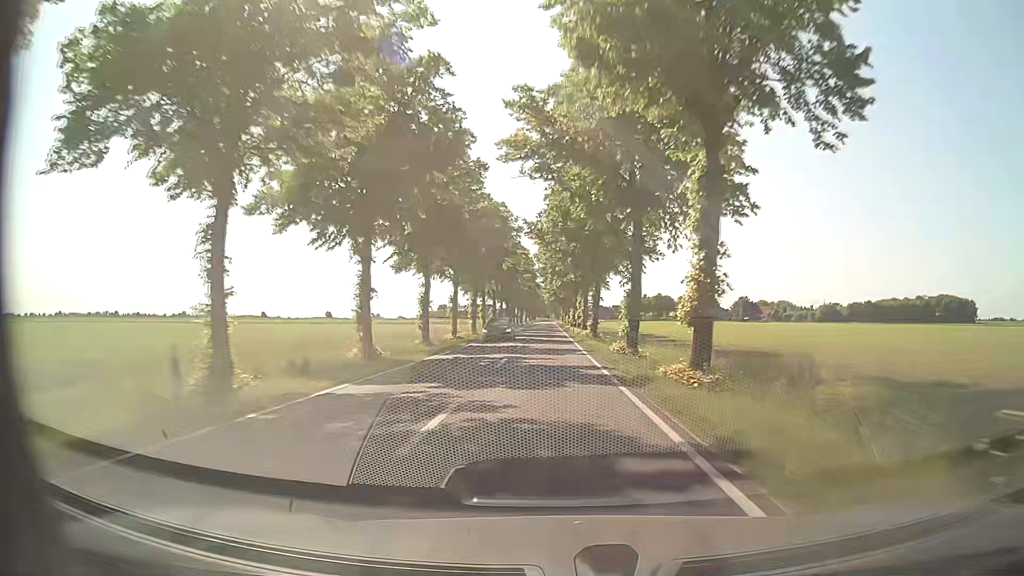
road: secondary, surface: asphalt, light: Day
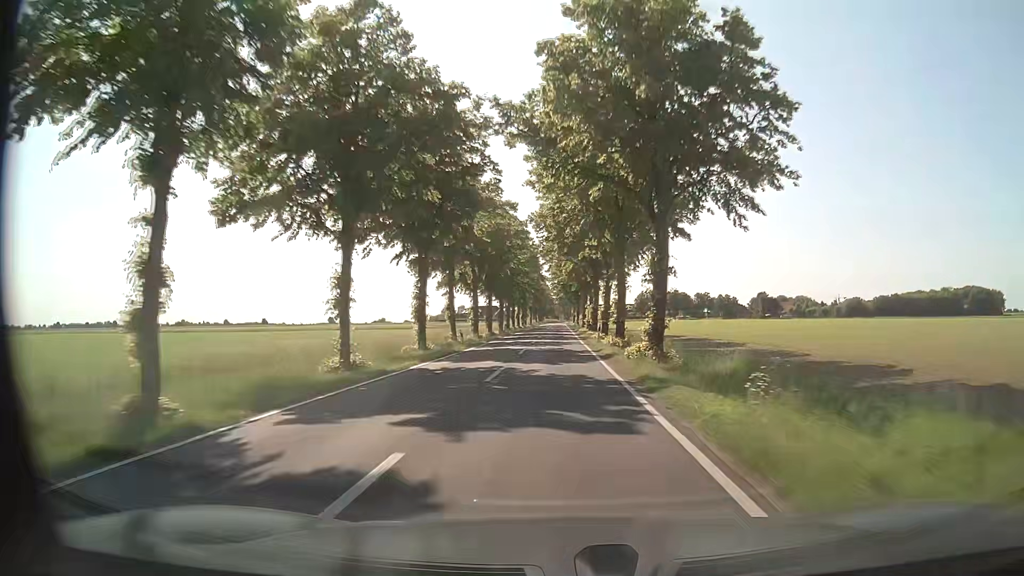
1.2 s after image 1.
(-0.4, +28.1) m; -1°
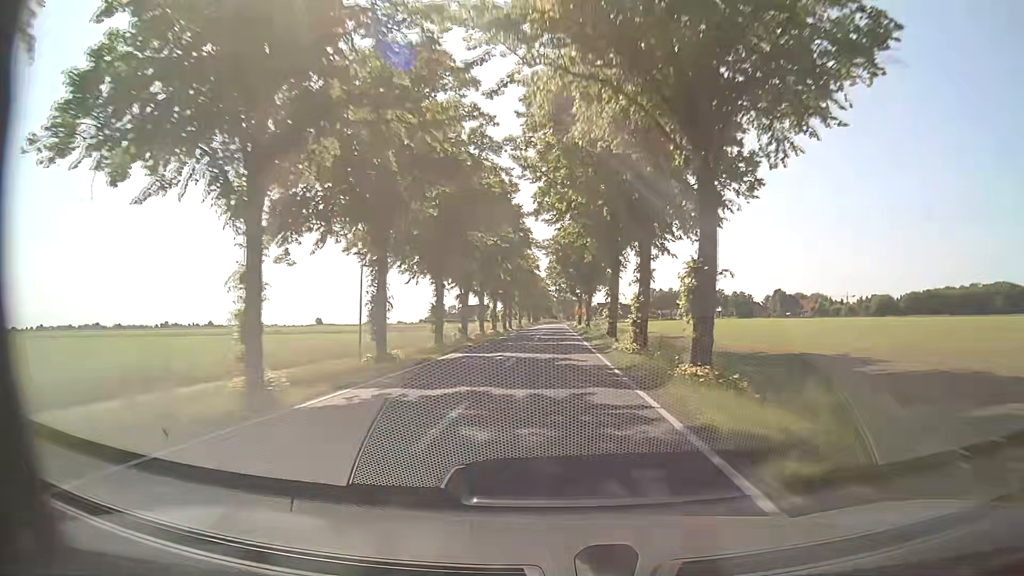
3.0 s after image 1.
(-0.3, +43.9) m; -1°
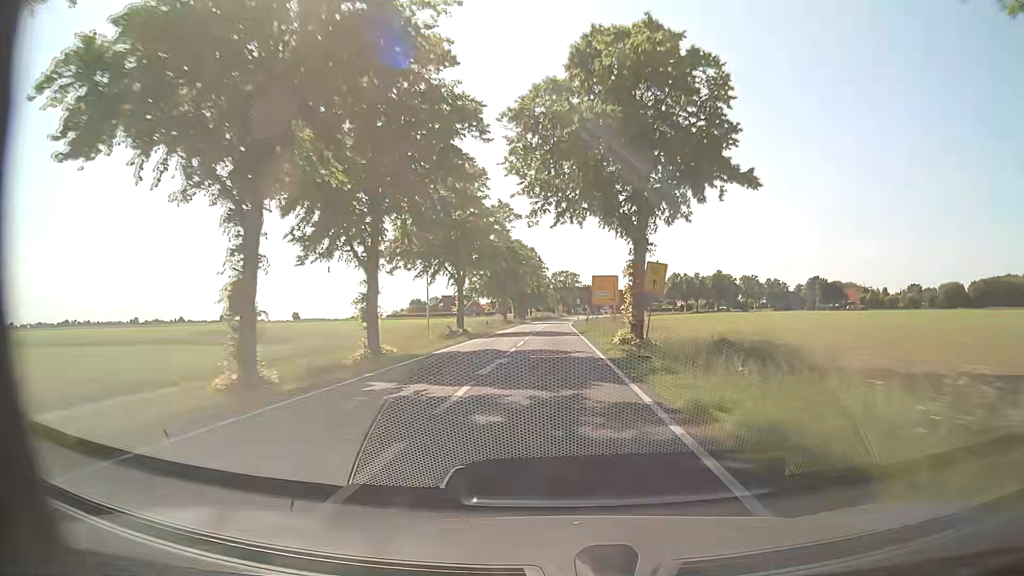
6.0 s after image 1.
(+0.8, +74.8) m; +1°
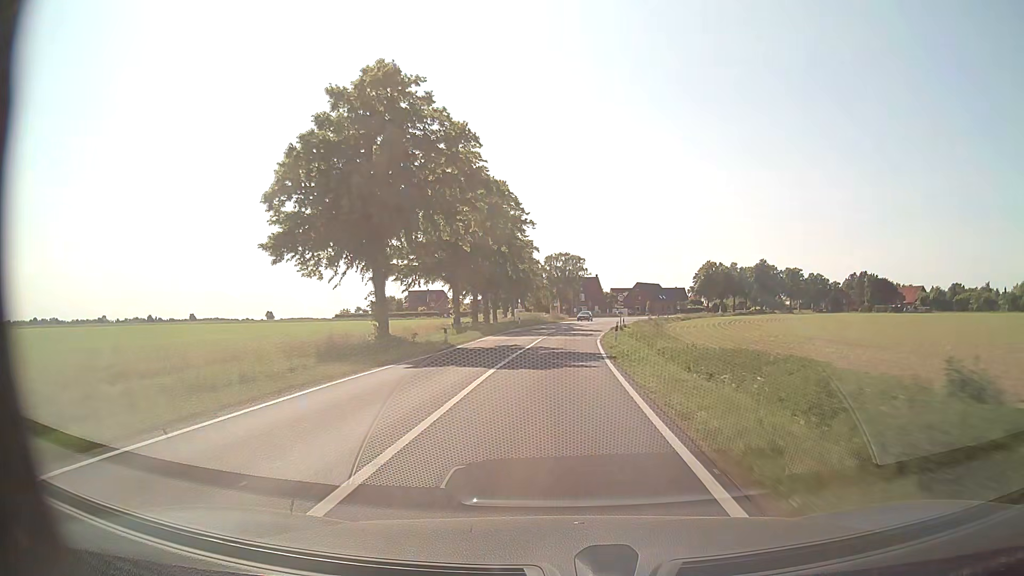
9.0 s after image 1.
(+0.2, +66.9) m; 0°
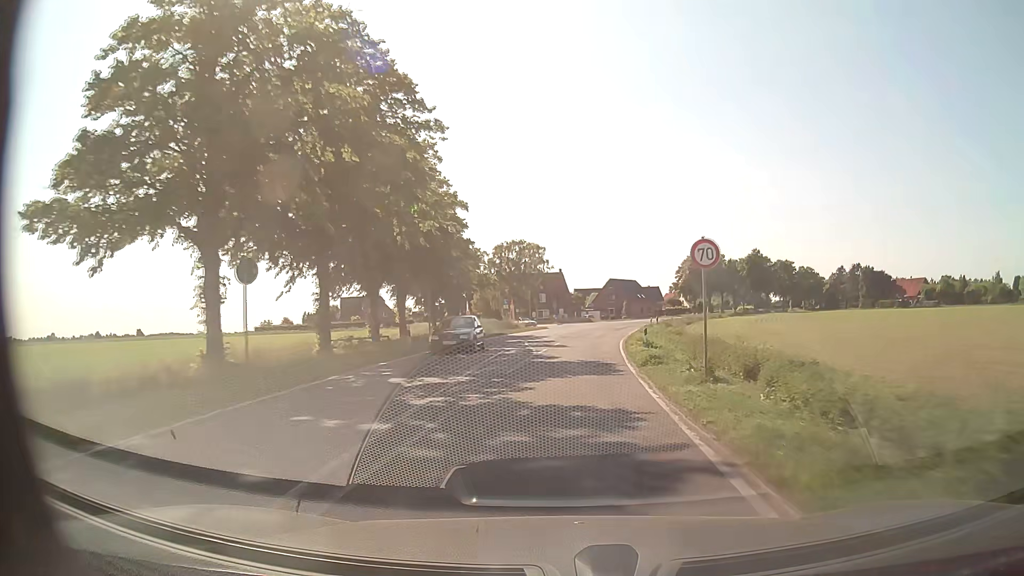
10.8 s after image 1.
(+0.8, +35.5) m; +4°
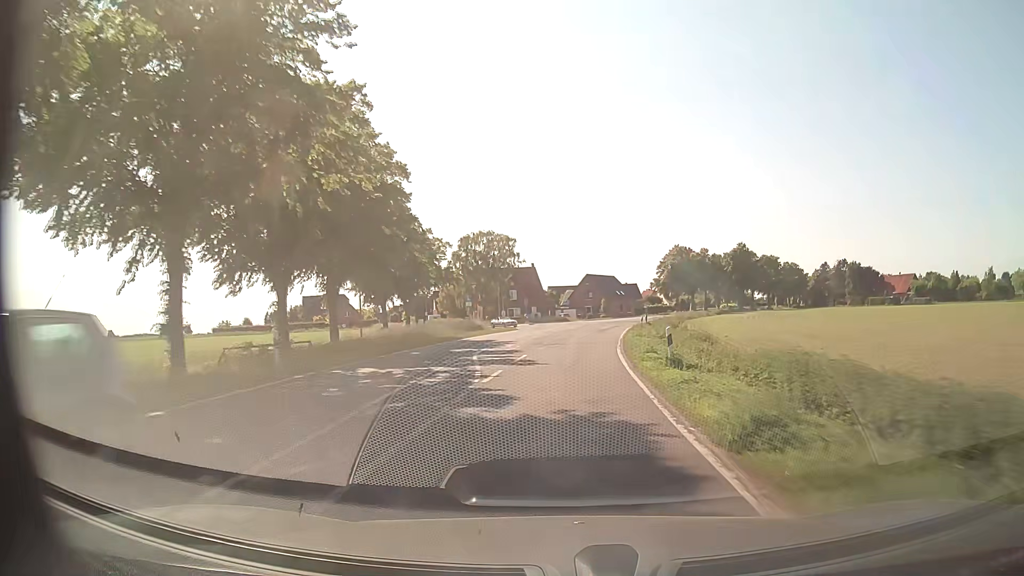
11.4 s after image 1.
(+0.2, +11.5) m; +2°
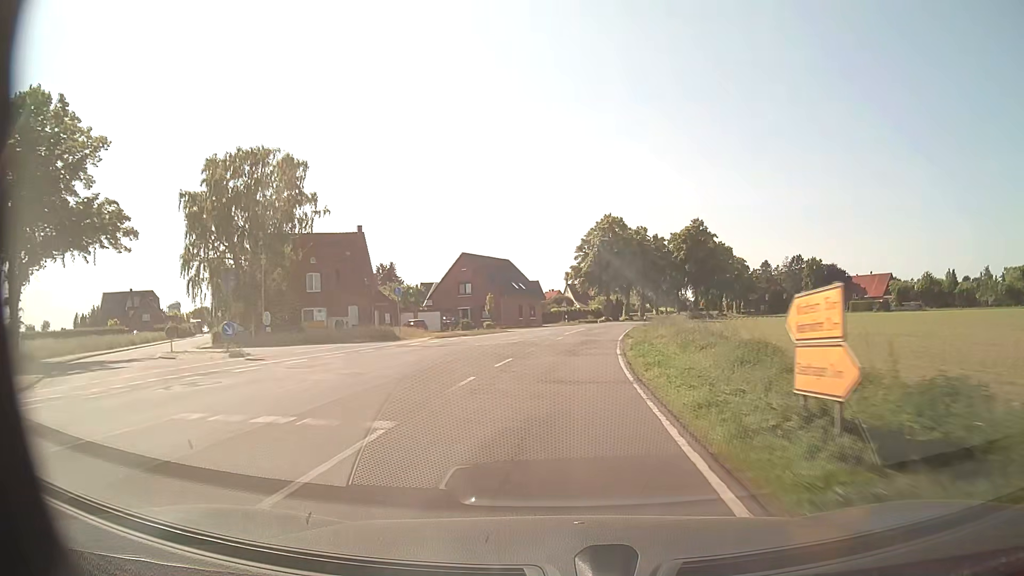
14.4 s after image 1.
(+4.9, +57.2) m; +9°
(0, +10) (0, +20) (+1, +30) (+2, +40) (+3, +50) (+5, +60) (+7, +70) (+9, +79) (+11, +89) (+14, +99) m
